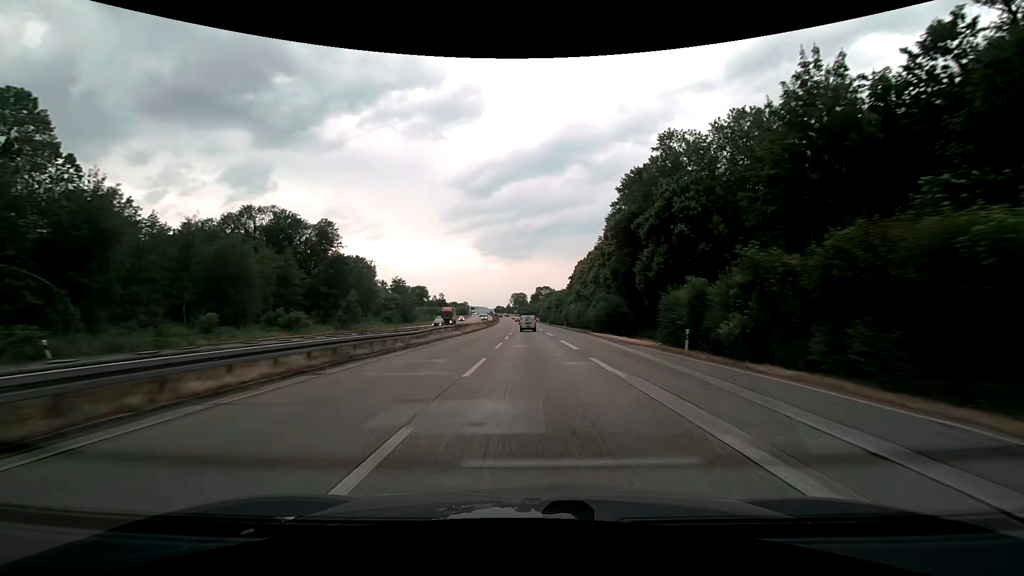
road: trunk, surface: asphalt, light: Day
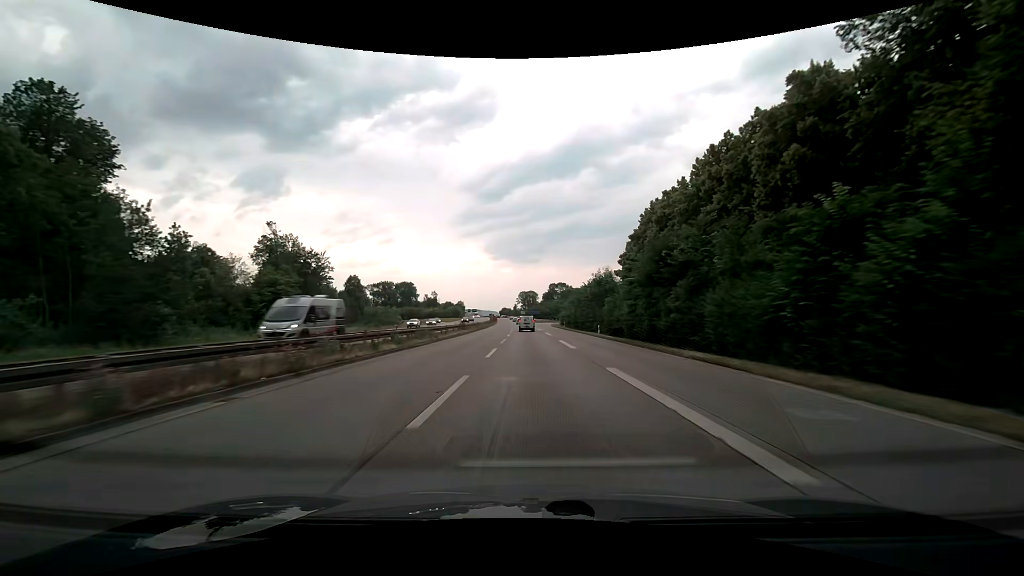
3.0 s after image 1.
(-0.9, +79.5) m; -1°
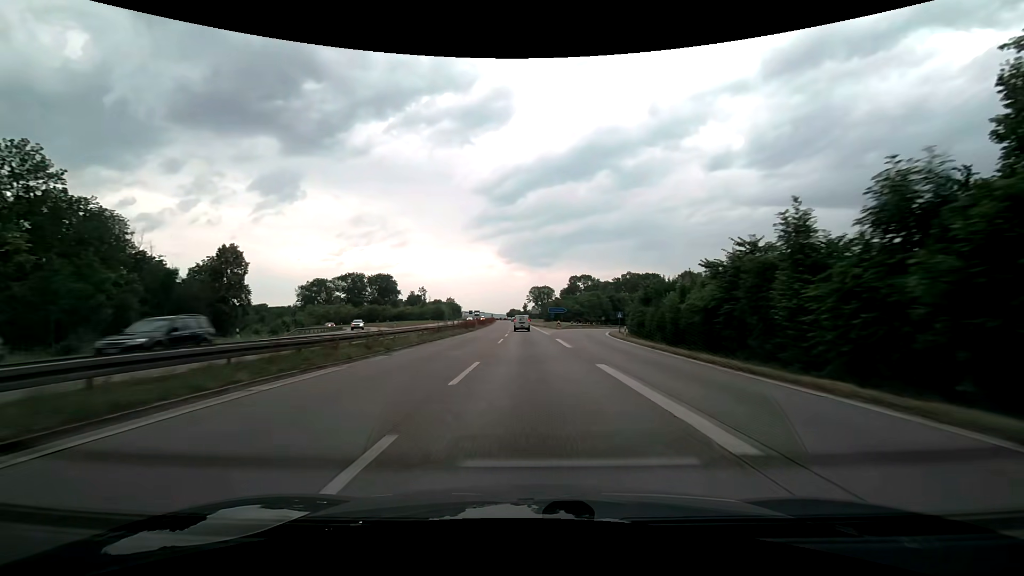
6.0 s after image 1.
(-0.6, +79.7) m; -1°
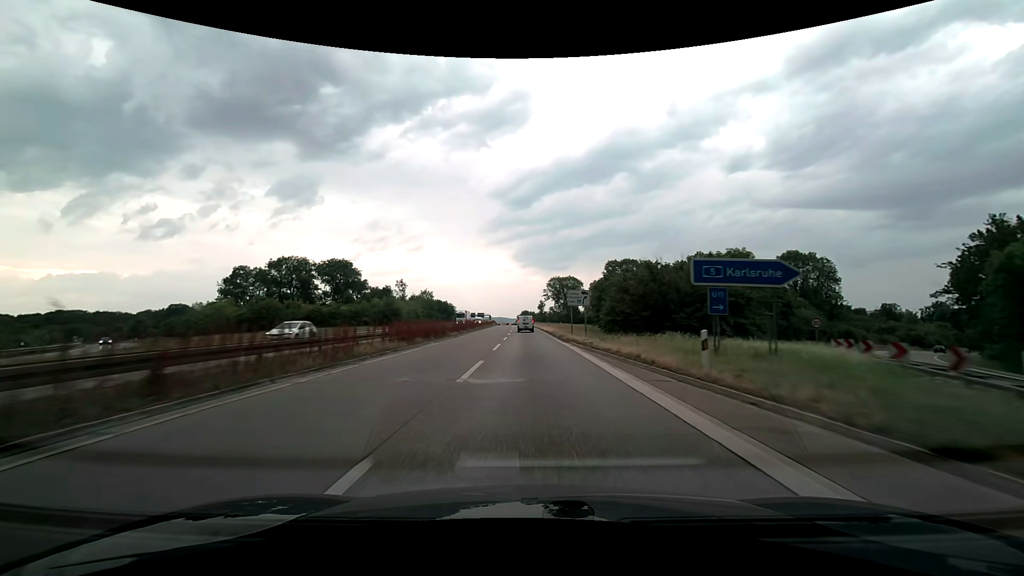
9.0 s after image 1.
(-1.3, +79.0) m; -2°
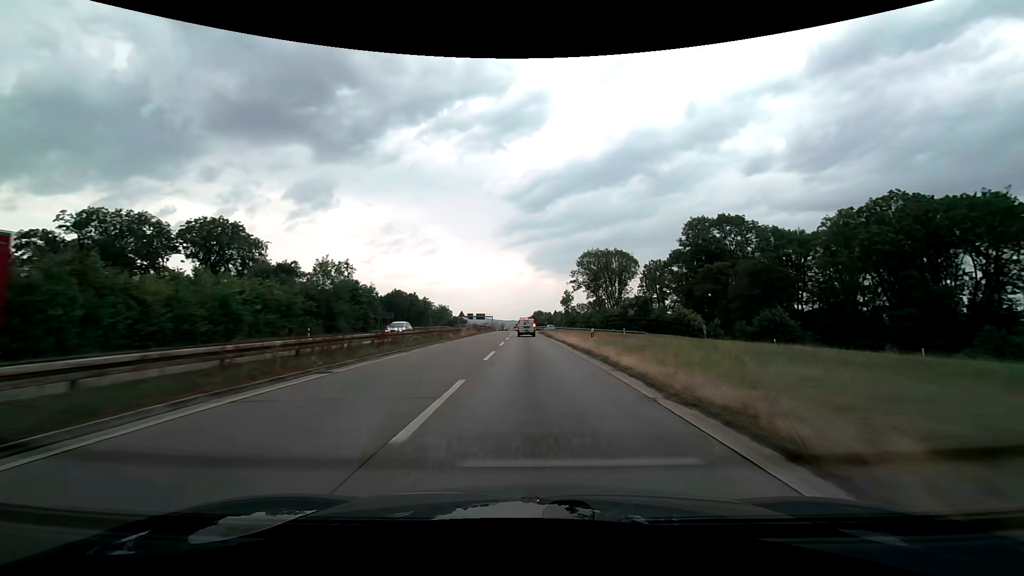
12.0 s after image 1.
(-0.9, +78.2) m; -1°
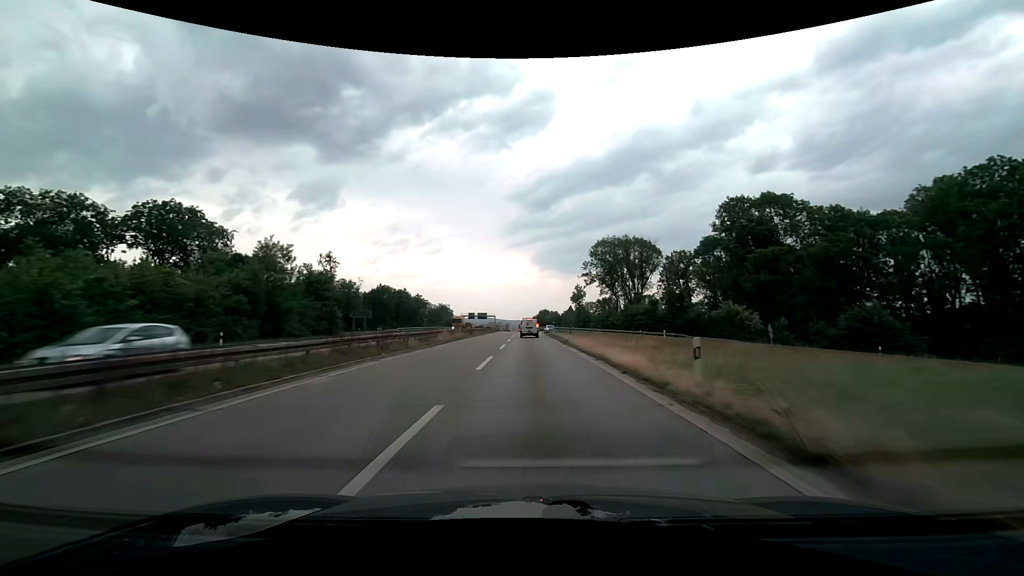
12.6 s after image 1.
(0.0, +15.6) m; 0°
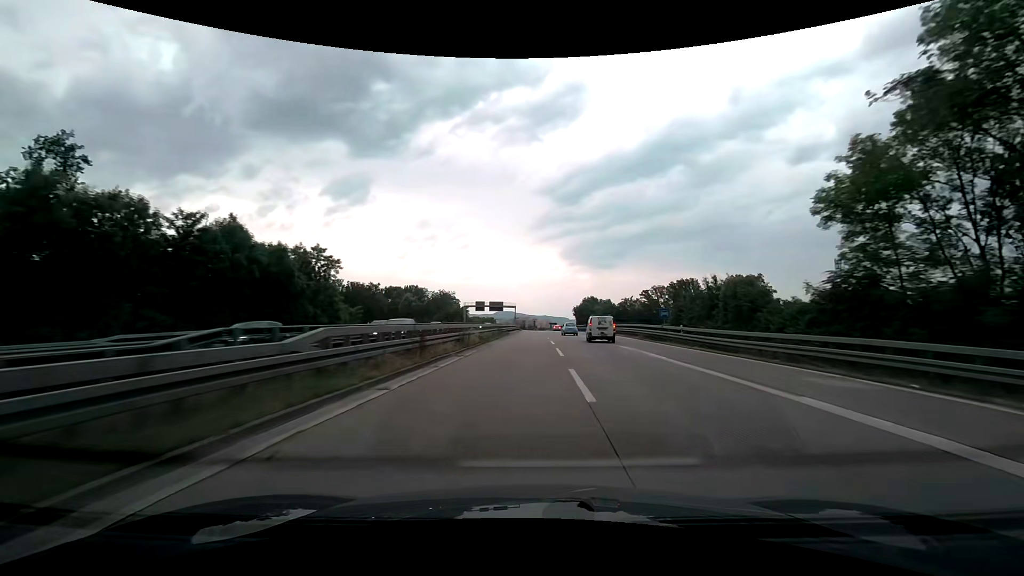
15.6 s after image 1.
(-3.1, +78.8) m; -3°
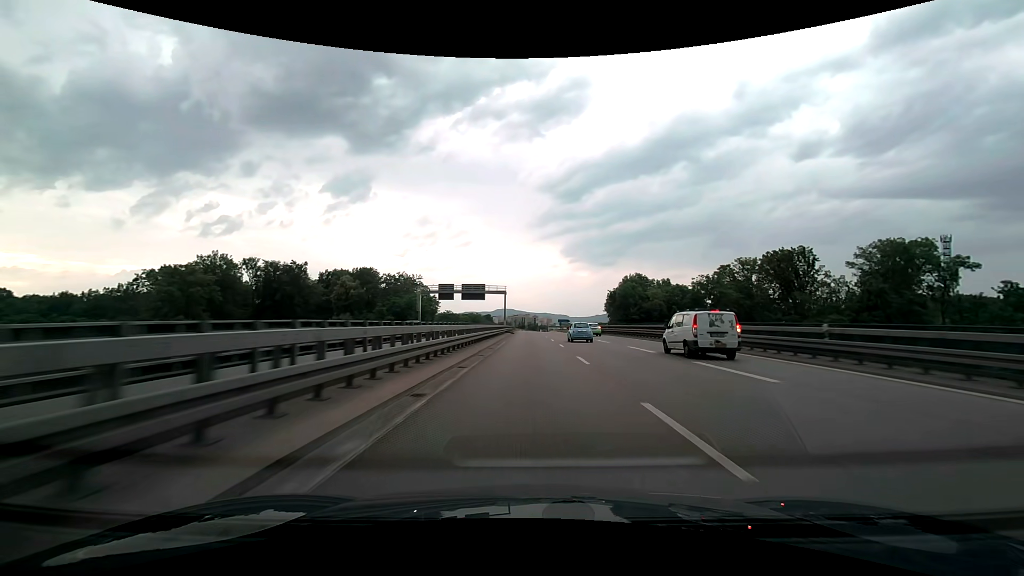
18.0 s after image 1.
(+0.5, +64.0) m; +1°
(0, +10) (0, +20) (0, +30) (0, +40) (0, +50) (0, +60) (-1, +70) (-1, +80) (-1, +90) (-1, +100) m
